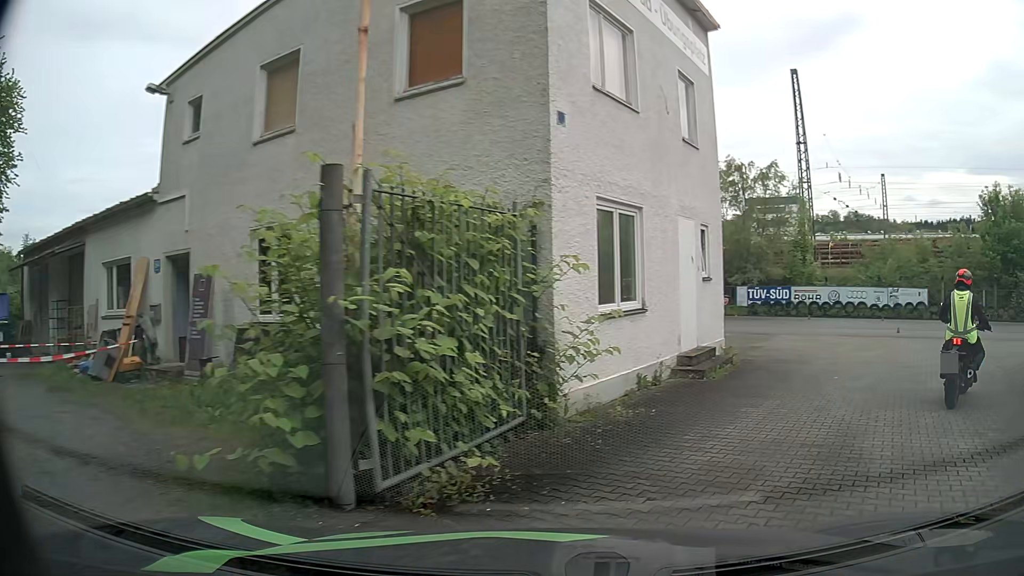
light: Day
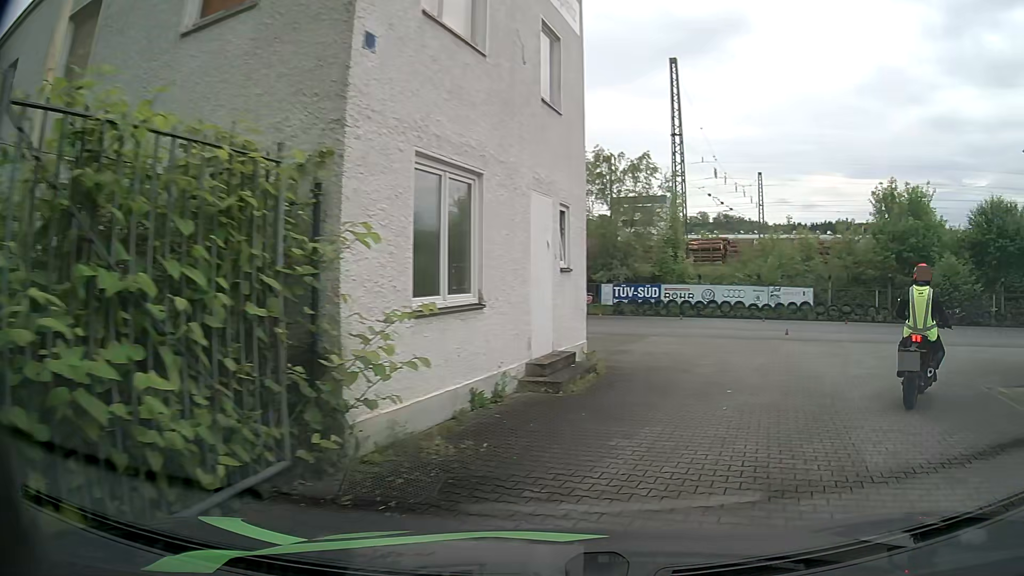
(+0.3, +2.2) m; +13°
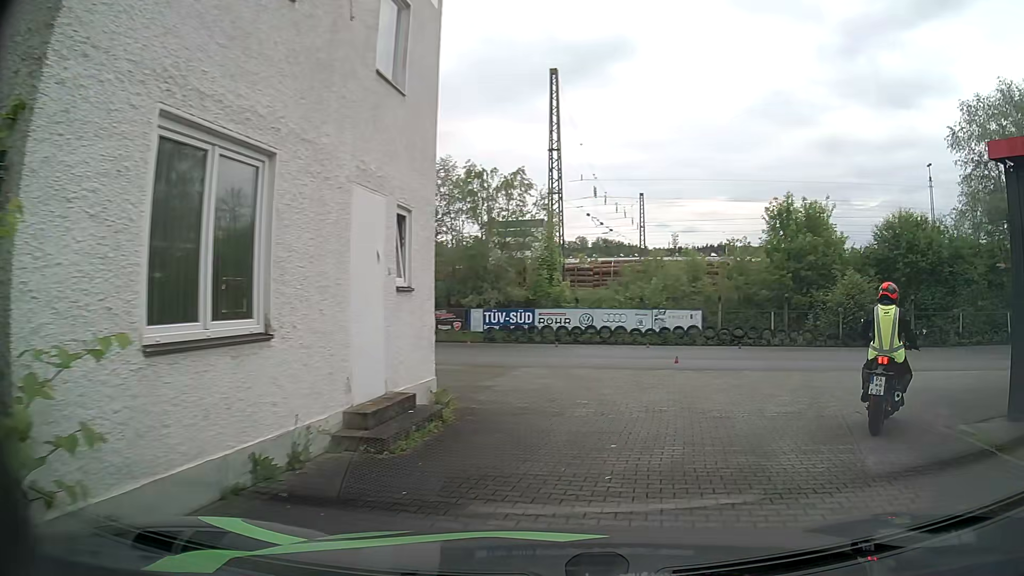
(+0.2, +2.3) m; +10°
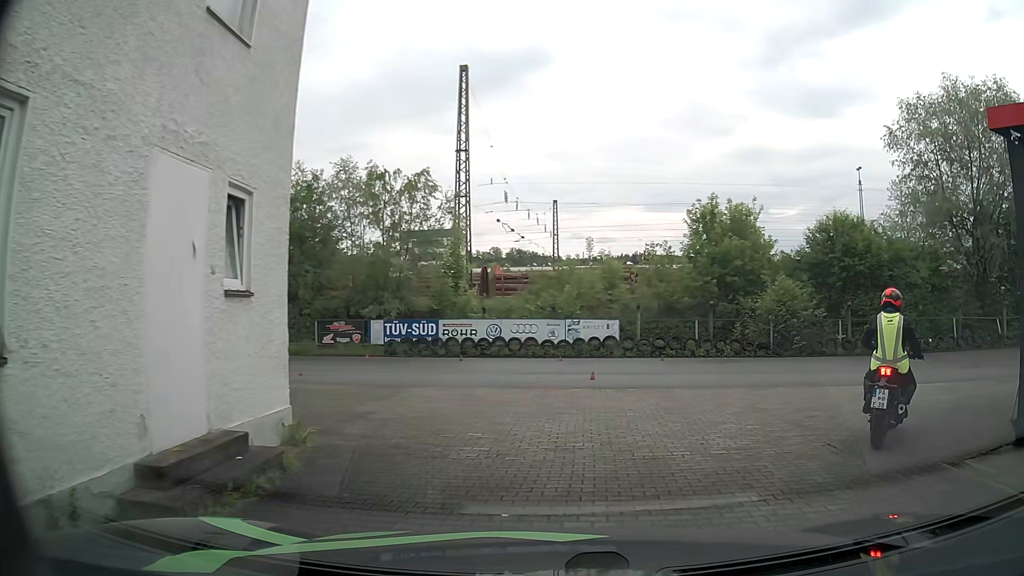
(+0.2, +2.1) m; +8°
